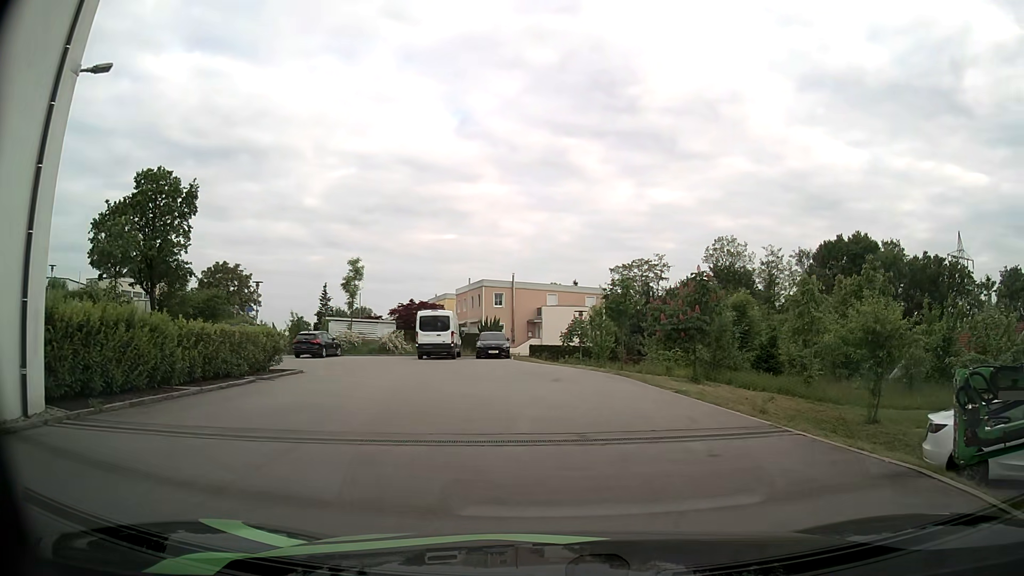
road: secondary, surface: asphalt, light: Day
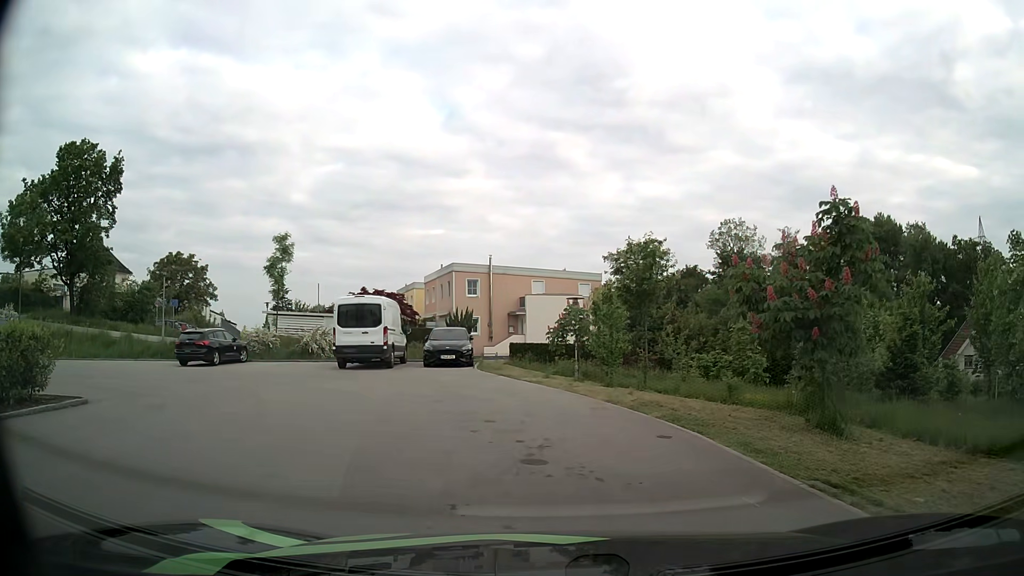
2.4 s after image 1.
(+0.1, +11.7) m; +1°
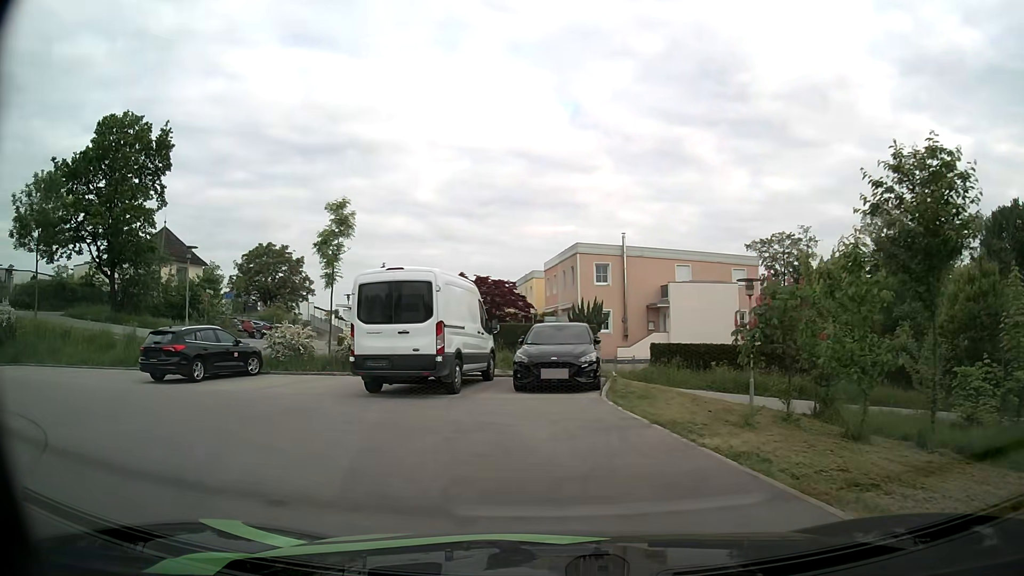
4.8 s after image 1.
(-0.7, +10.3) m; -12°
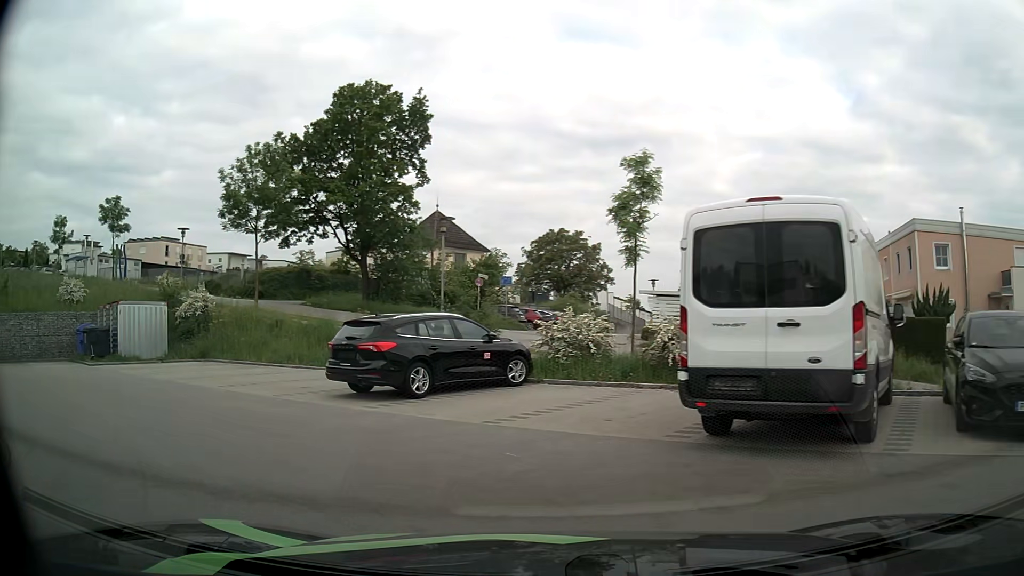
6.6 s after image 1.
(-1.4, +6.5) m; -26°
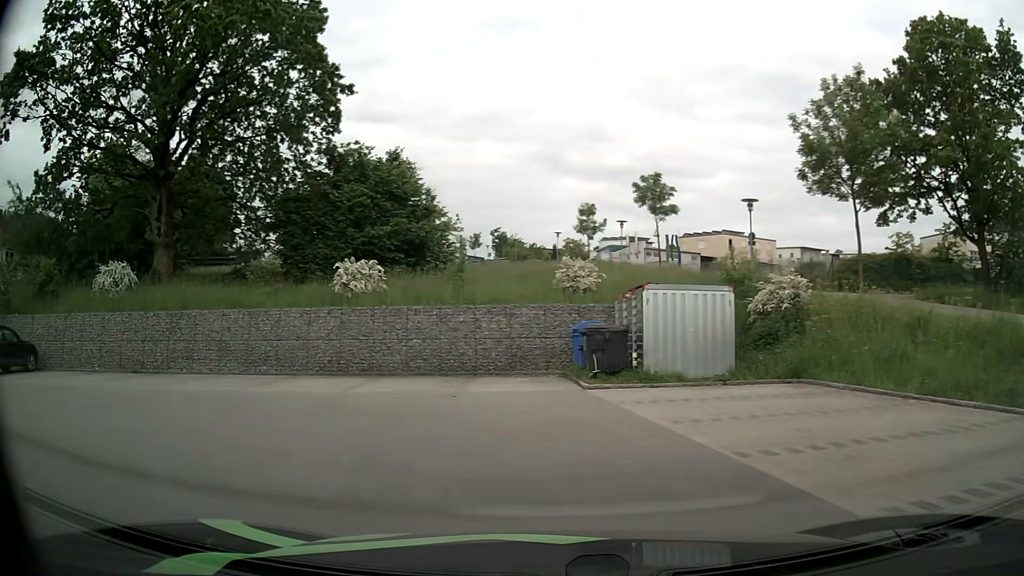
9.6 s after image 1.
(-4.2, +9.4) m; -49°
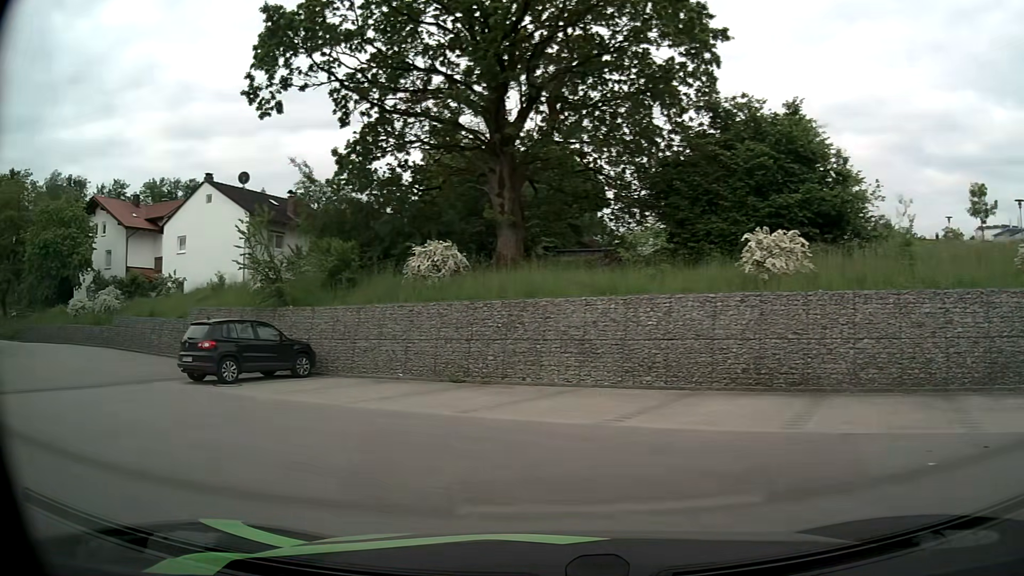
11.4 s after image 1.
(-1.7, +6.1) m; -32°
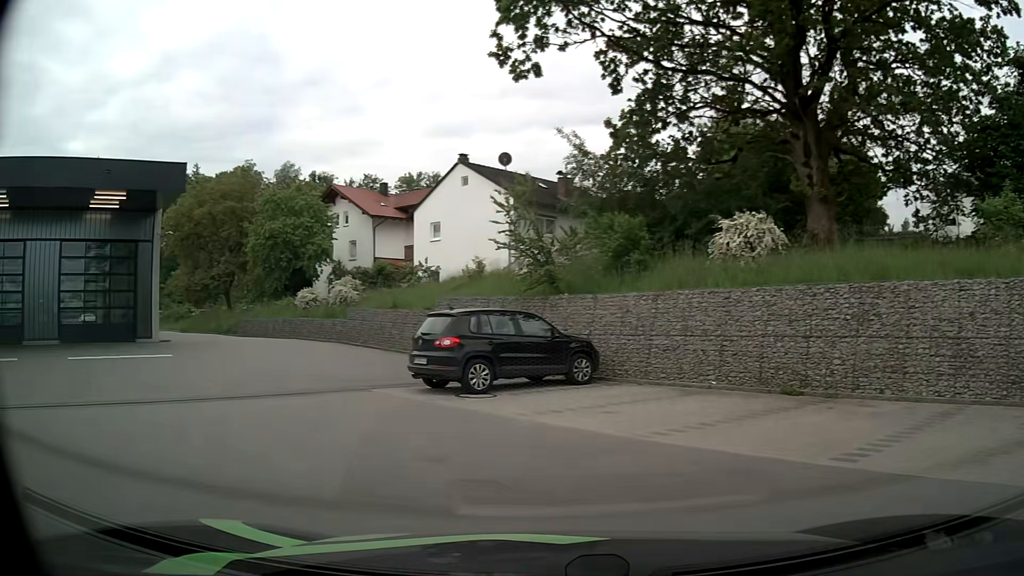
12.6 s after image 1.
(-0.9, +4.3) m; -23°
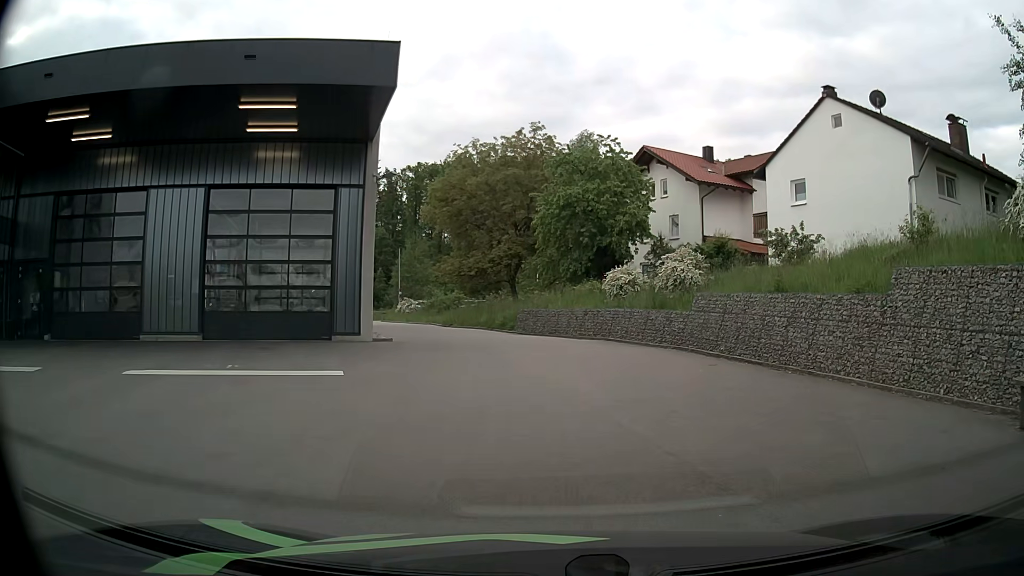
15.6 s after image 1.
(-3.8, +11.3) m; -24°
